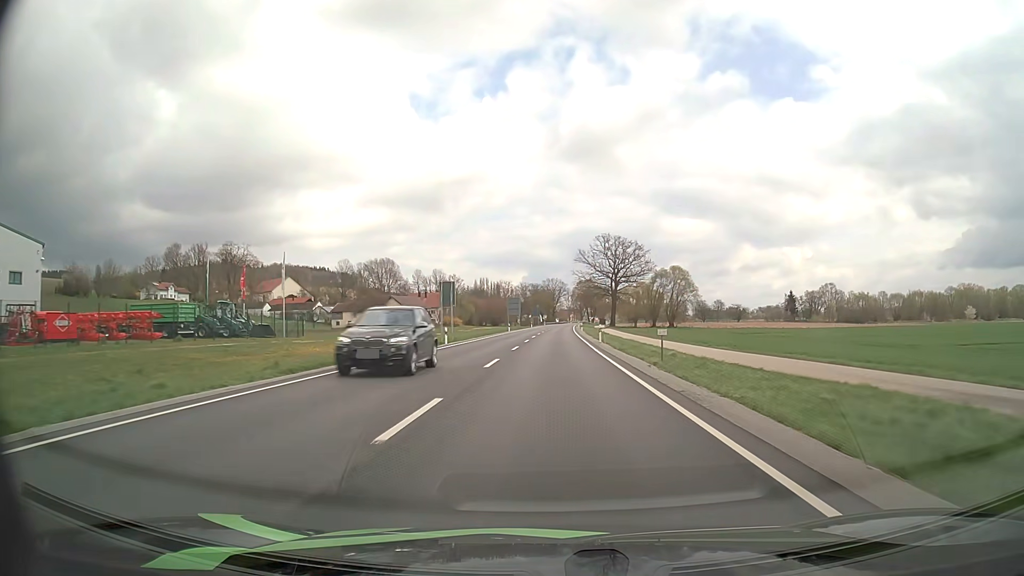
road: primary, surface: asphalt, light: Day
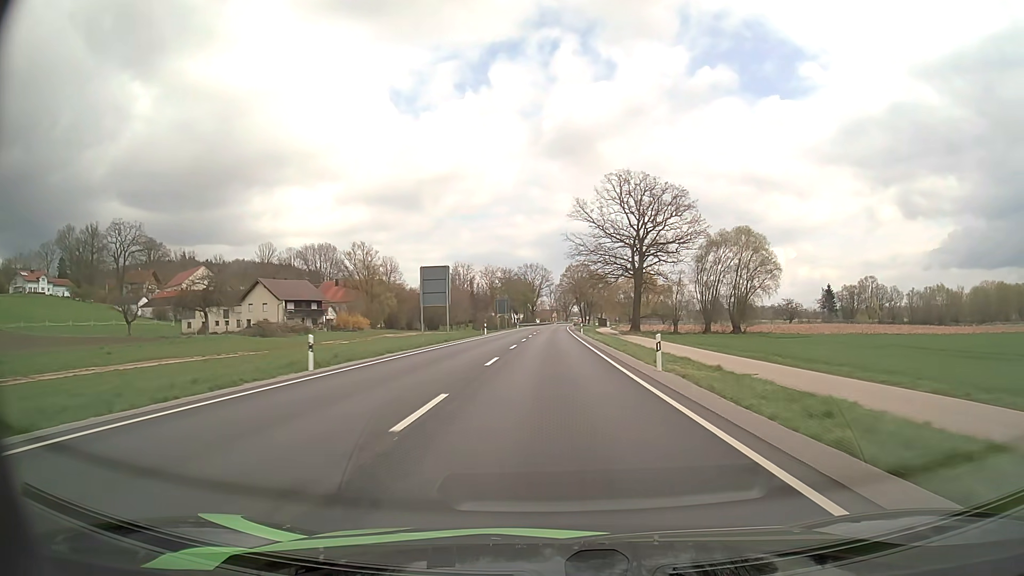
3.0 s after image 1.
(+1.0, +72.0) m; +2°
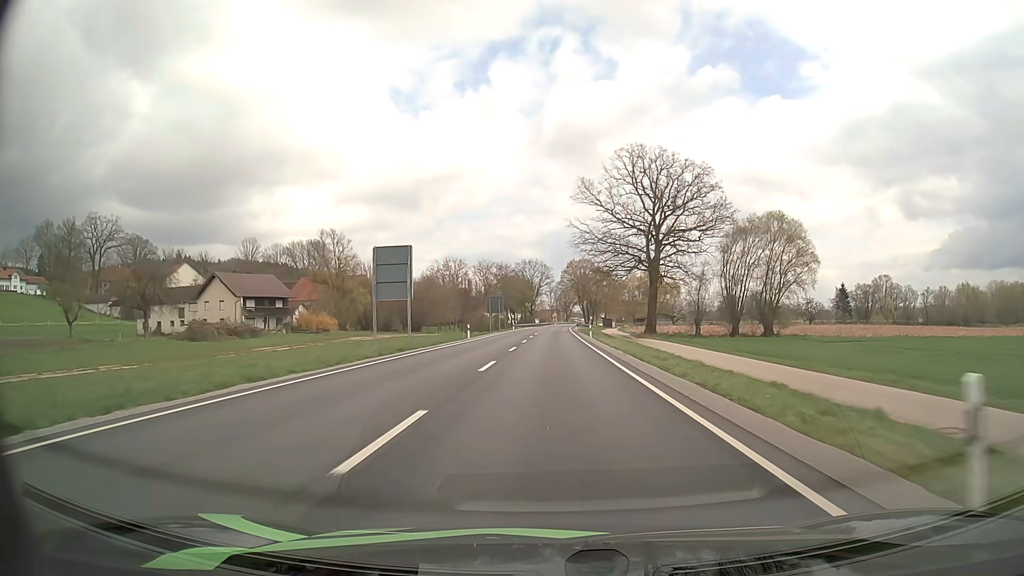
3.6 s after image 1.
(0.0, +14.4) m; 0°
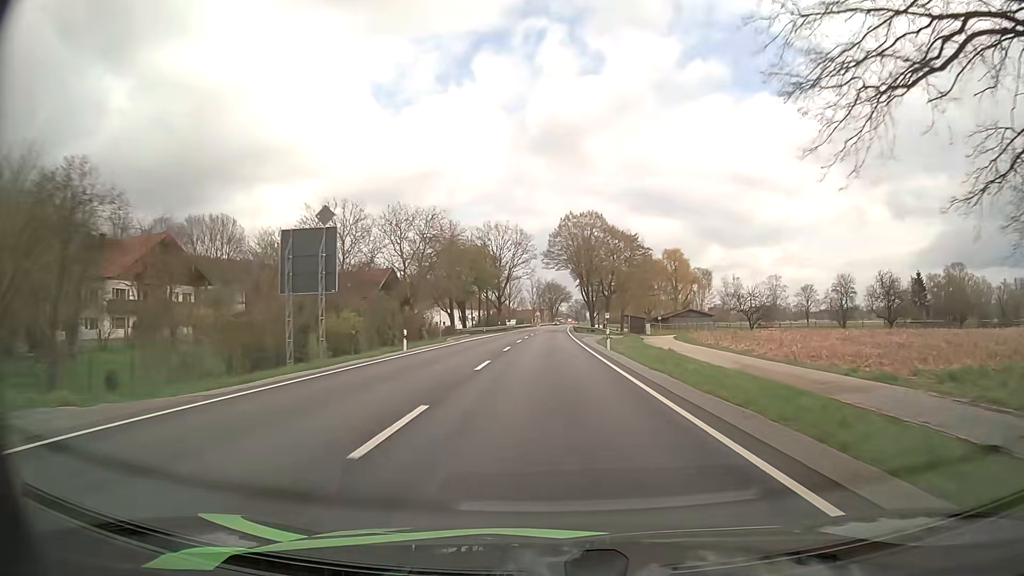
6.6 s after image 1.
(+0.6, +72.1) m; +1°
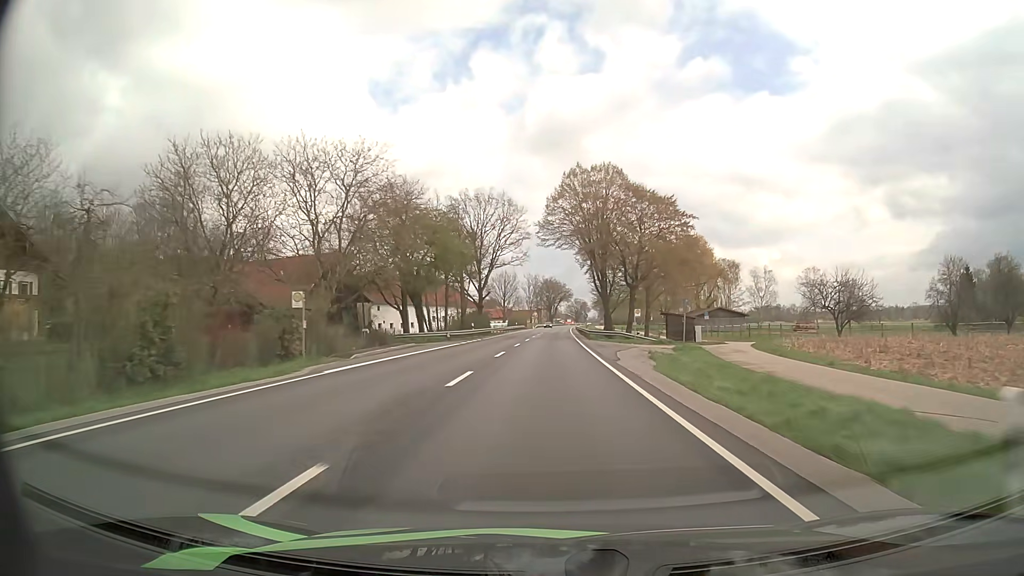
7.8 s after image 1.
(+0.1, +28.8) m; 0°
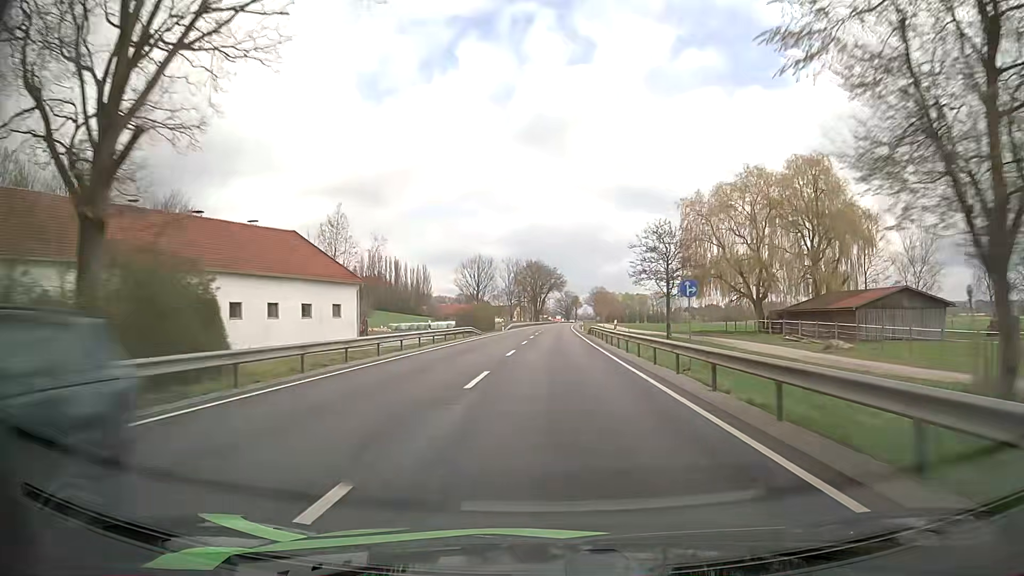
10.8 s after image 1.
(+0.4, +73.6) m; +1°
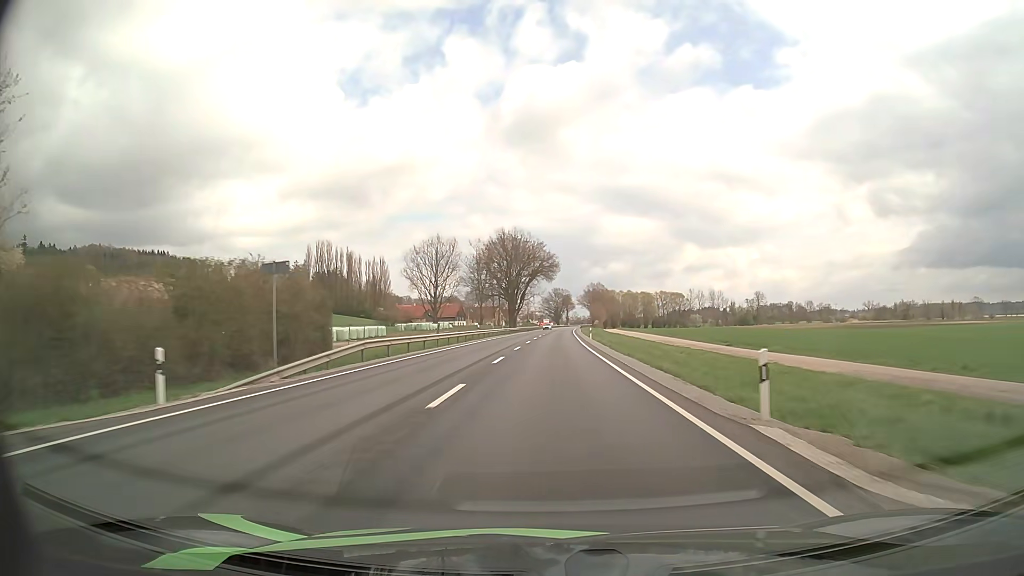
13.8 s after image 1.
(+1.4, +75.4) m; +1°
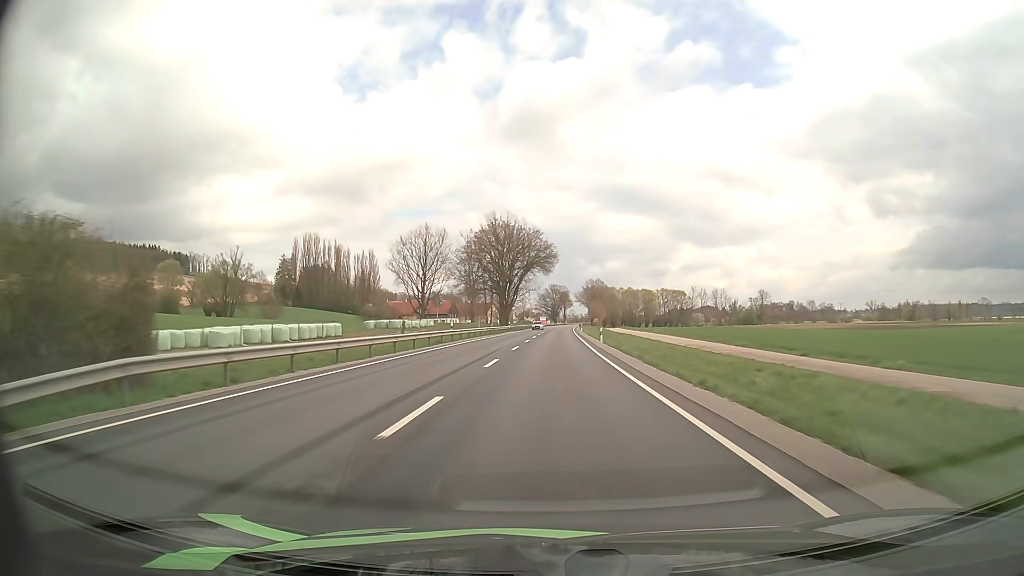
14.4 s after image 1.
(0.0, +15.1) m; 0°
(0, +10) (0, +20) (0, +30) (0, +40) (0, +50) (+1, +60) (+1, +70) (+1, +80) (+1, +90) (+2, +100) m
